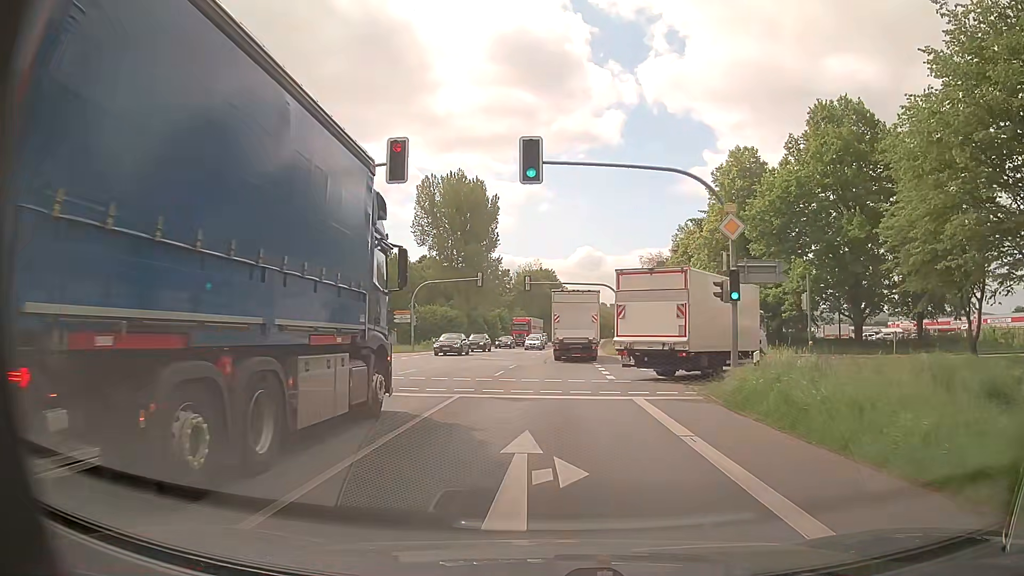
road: primary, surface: asphalt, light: Day
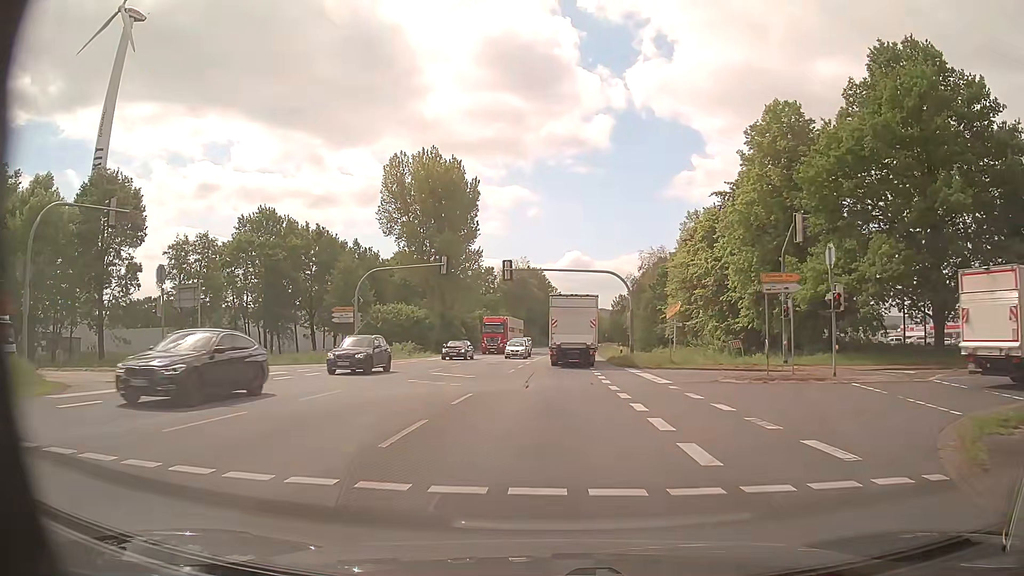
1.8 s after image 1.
(+0.1, +15.0) m; +1°
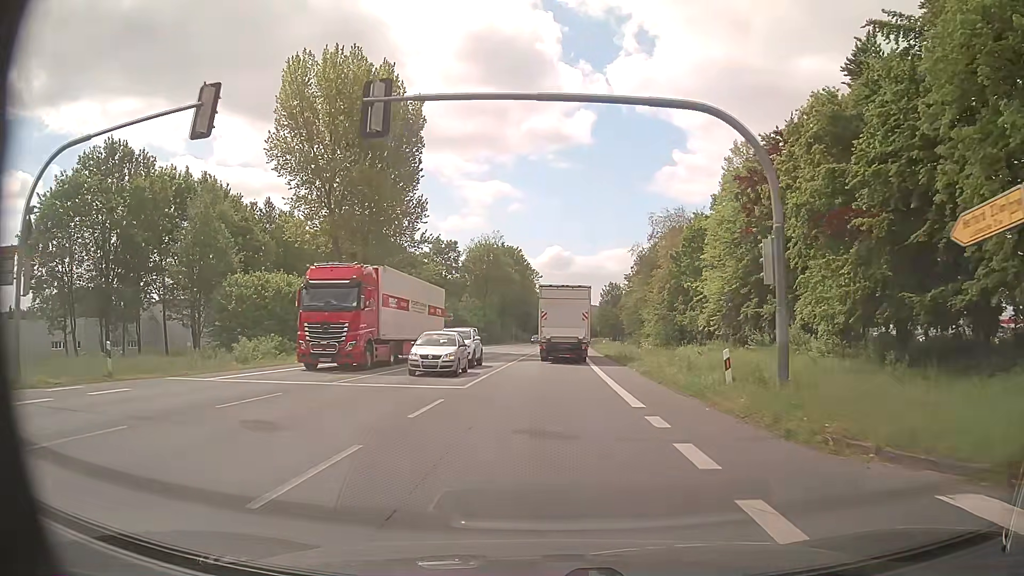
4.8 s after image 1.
(+0.2, +31.3) m; +1°
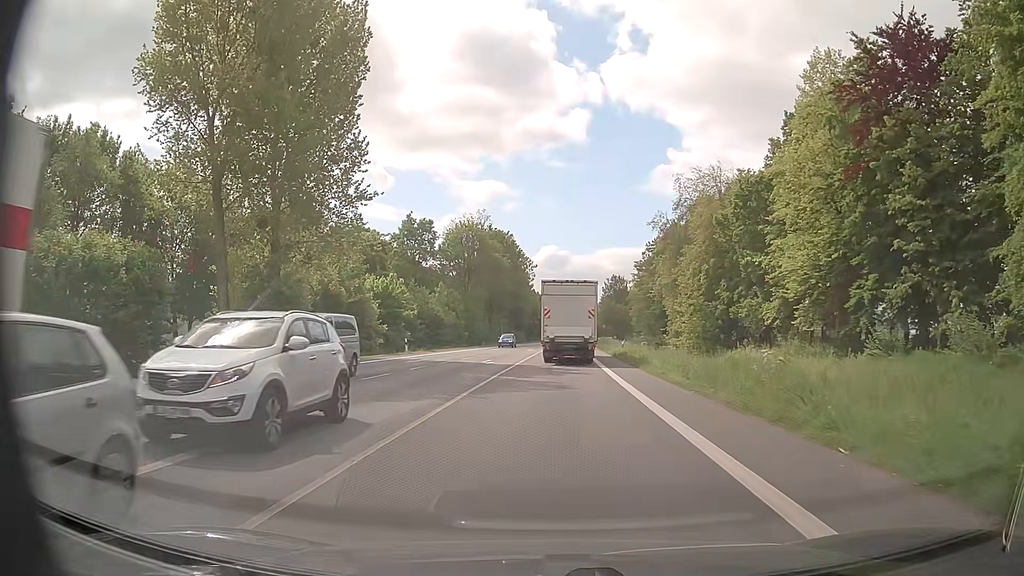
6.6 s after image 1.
(0.0, +20.5) m; 0°
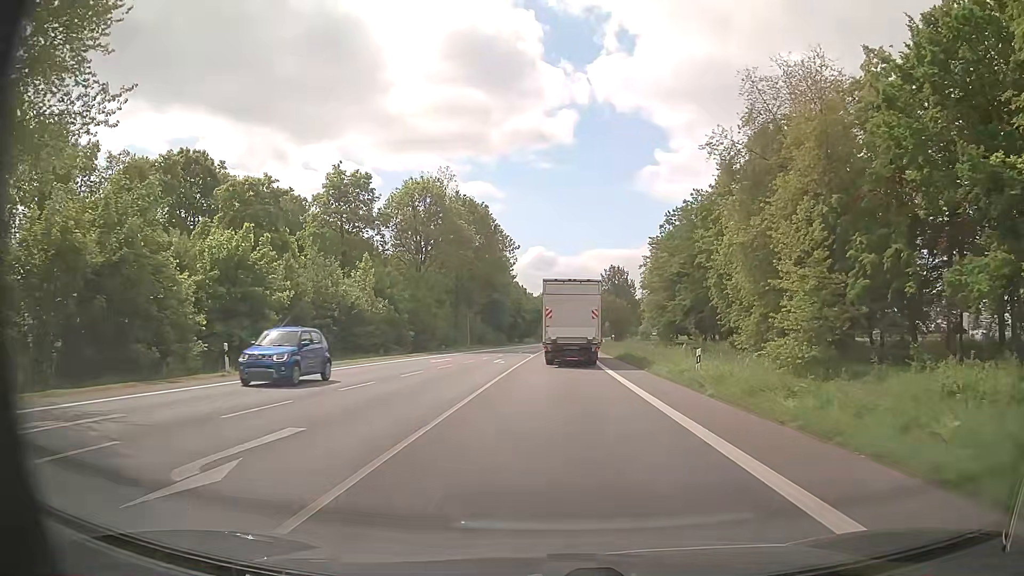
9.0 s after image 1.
(+0.2, +27.7) m; +1°
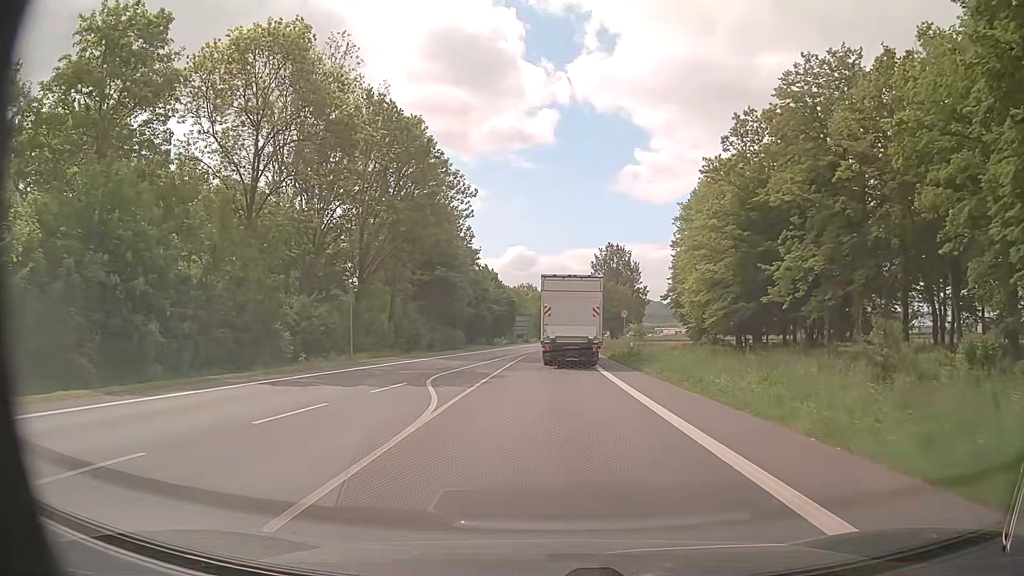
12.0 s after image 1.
(+0.6, +36.7) m; +2°
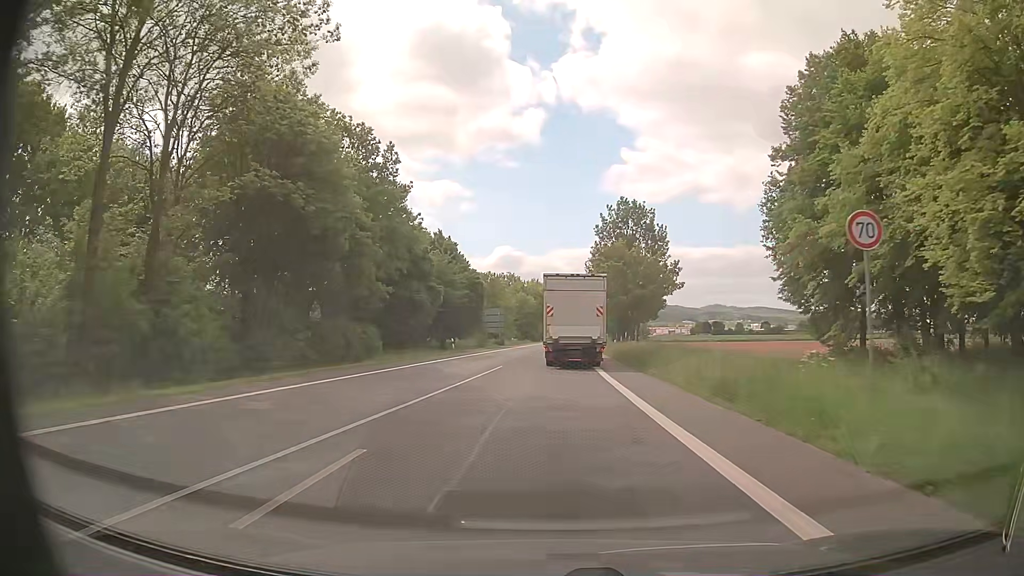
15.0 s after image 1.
(+0.5, +39.0) m; +2°
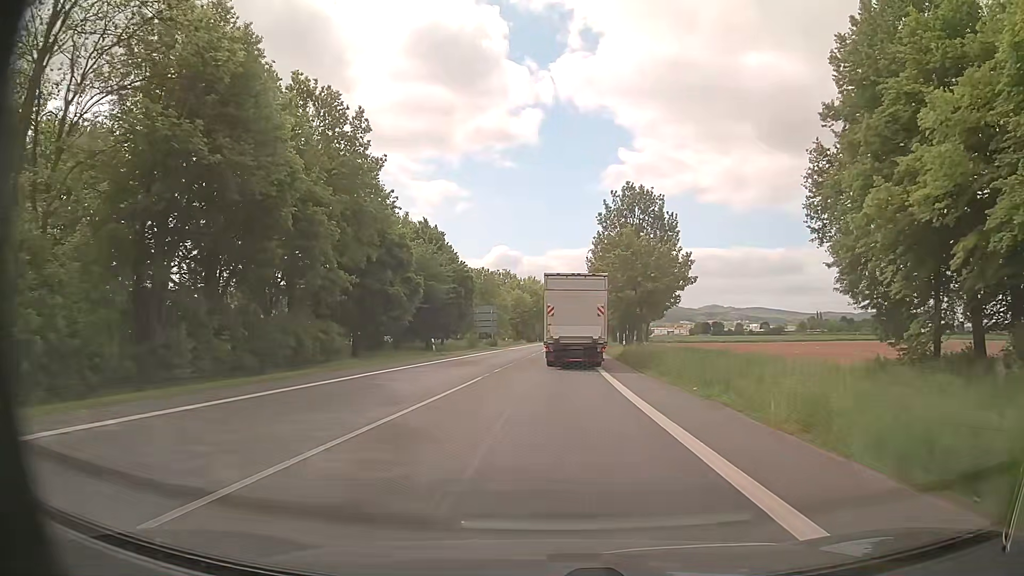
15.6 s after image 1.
(0.0, +8.1) m; 0°
(0, +10) (0, +20) (0, +30) (+1, +40) (+1, +50) (+1, +60) (+2, +70) (+3, +80) (+3, +90) (+4, +100) m
